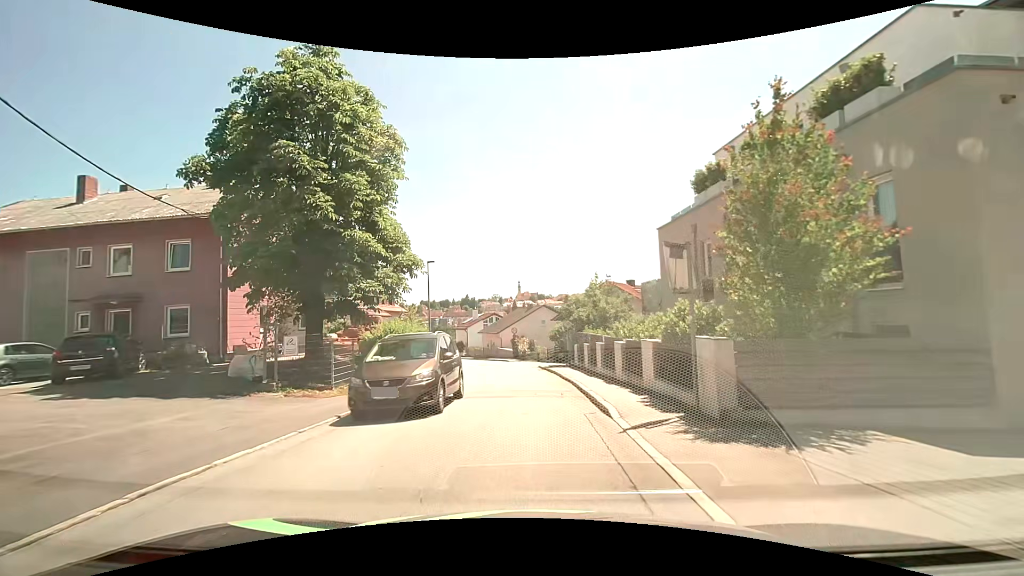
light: Day
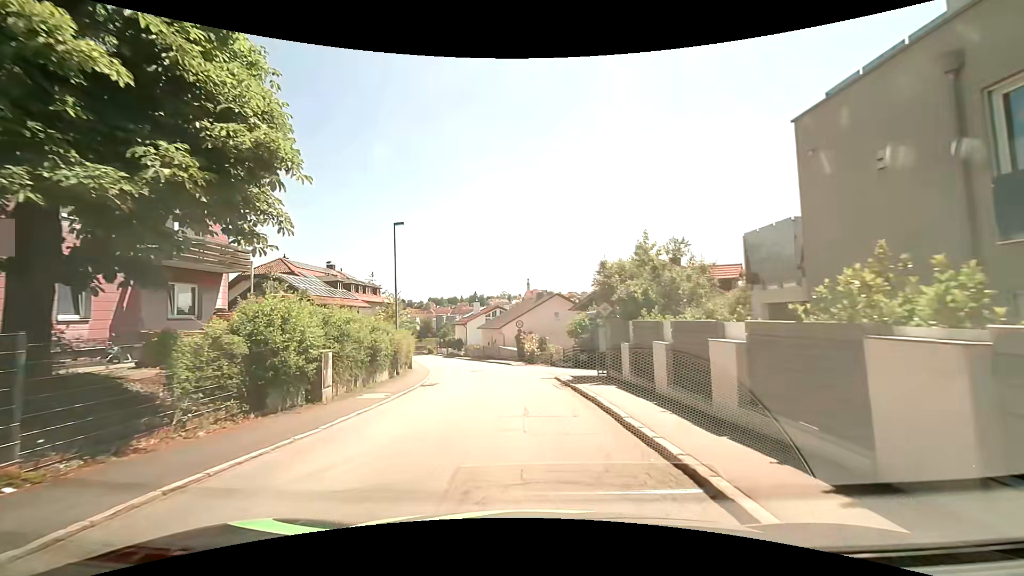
(-0.2, +11.6) m; -2°
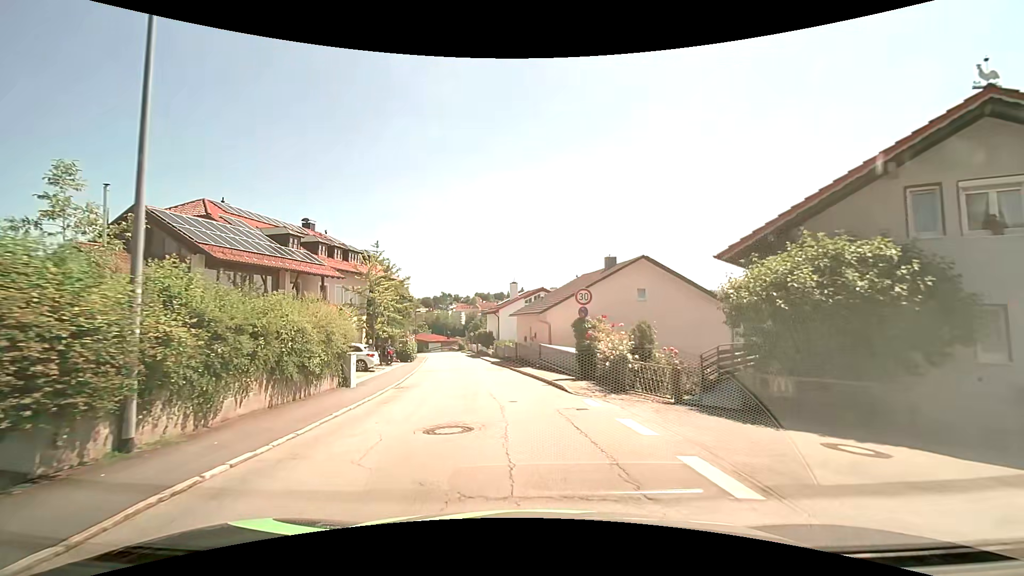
(-0.7, +19.9) m; -5°
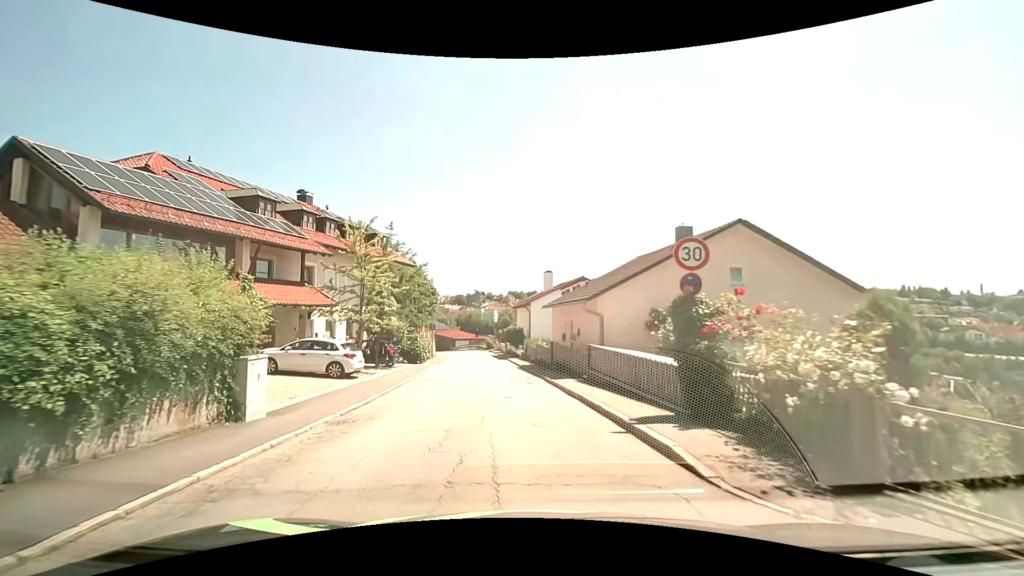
(-0.1, +8.2) m; -3°
(0, +10) (-1, +20) (-2, +30) (-3, +40) (-5, +50) (-6, +60) (-7, +70) (-9, +79) (-13, +89) (-20, +95) m
